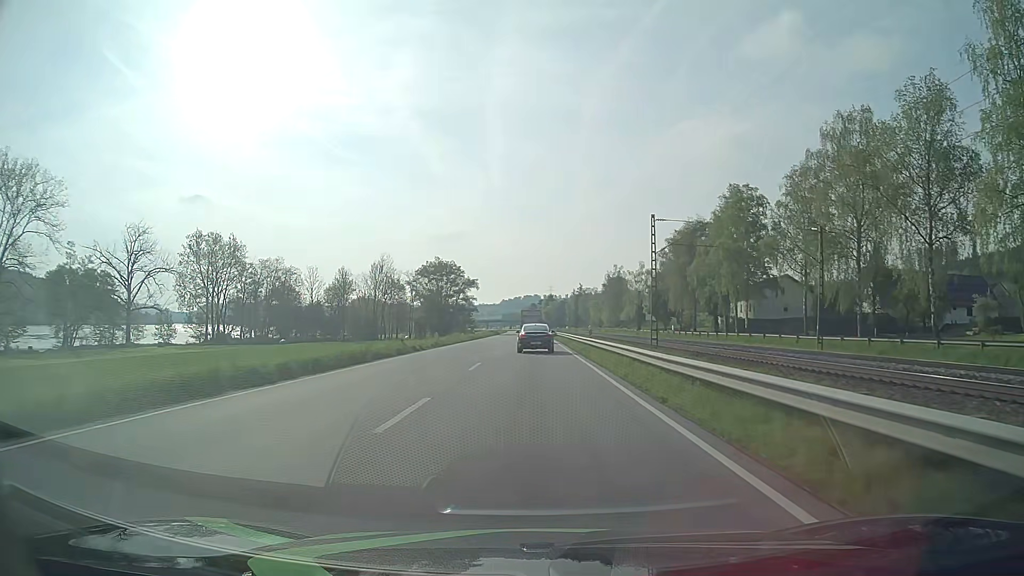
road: primary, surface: asphalt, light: Day
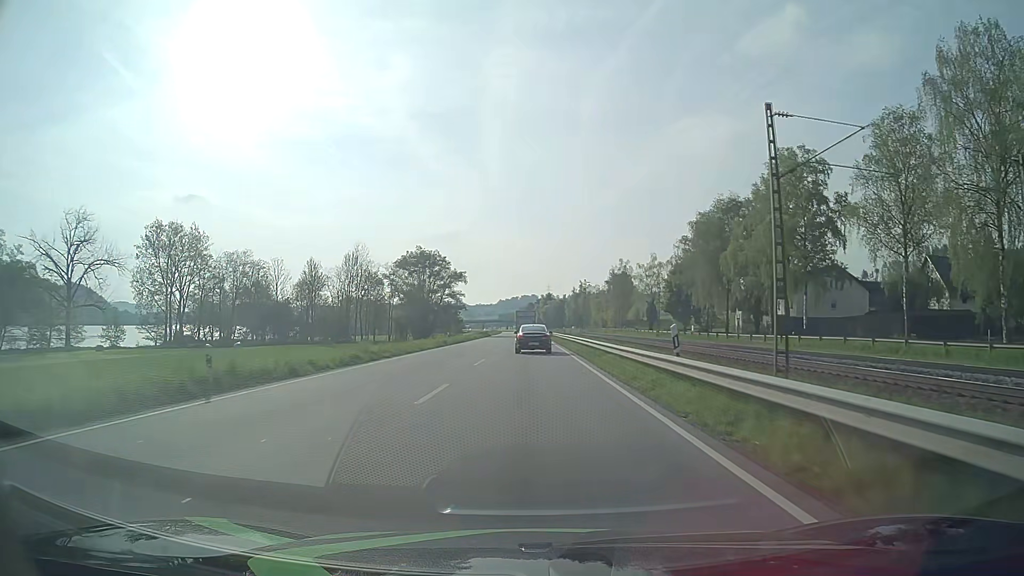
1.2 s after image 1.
(0.0, +20.9) m; 0°
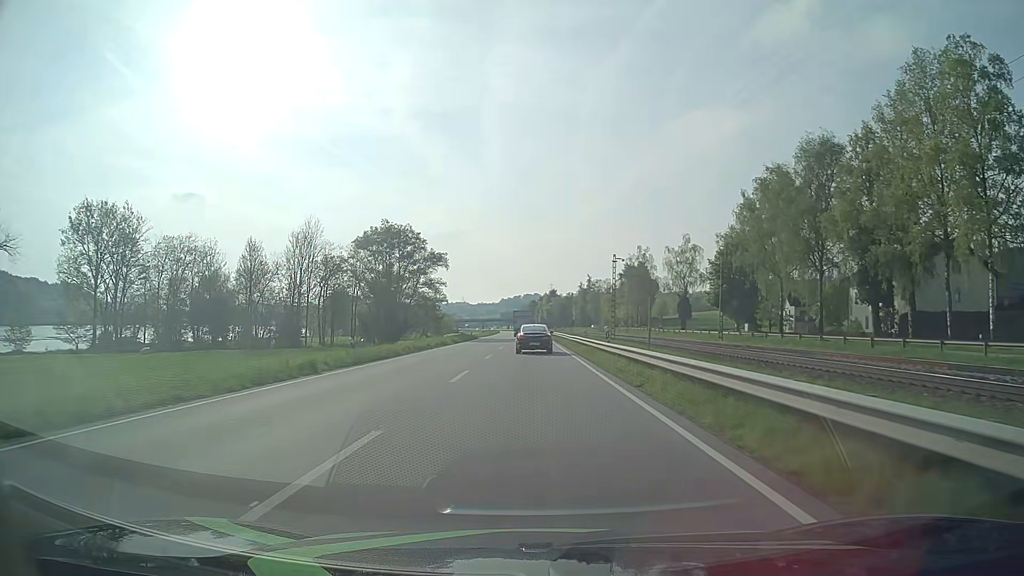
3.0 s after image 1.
(-0.1, +31.6) m; -1°
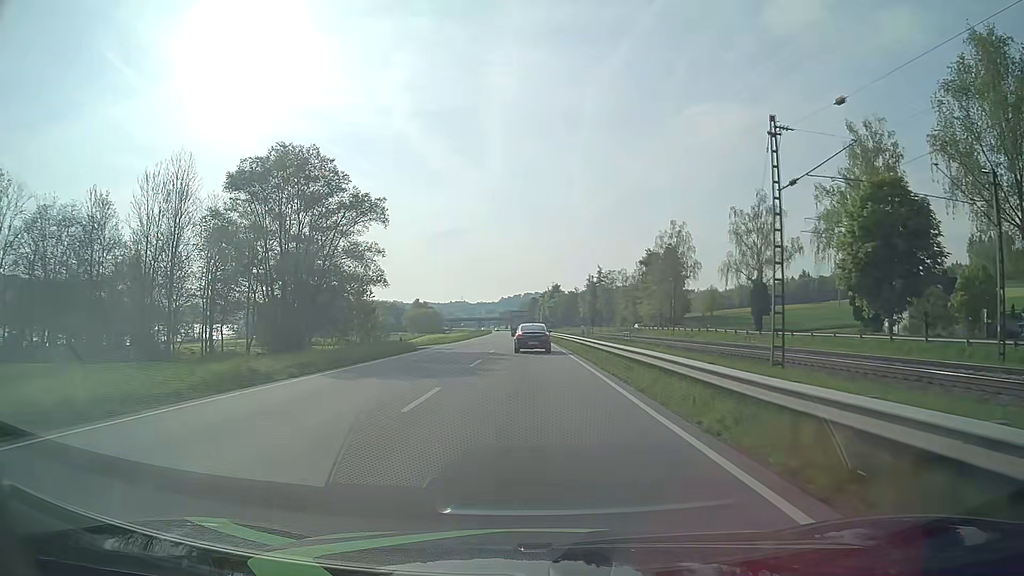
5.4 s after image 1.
(+0.1, +42.3) m; 0°
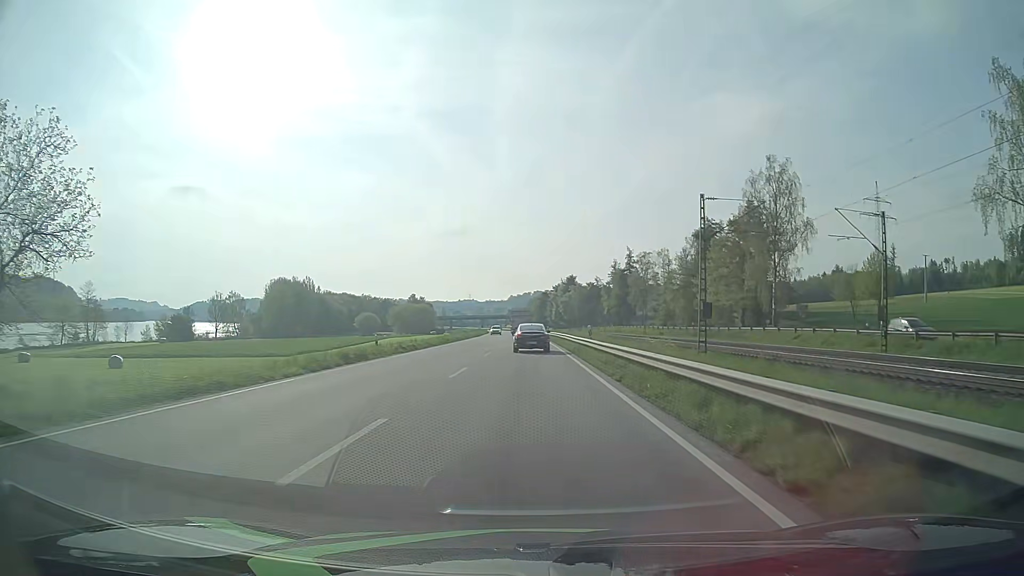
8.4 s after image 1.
(-0.2, +53.5) m; -1°
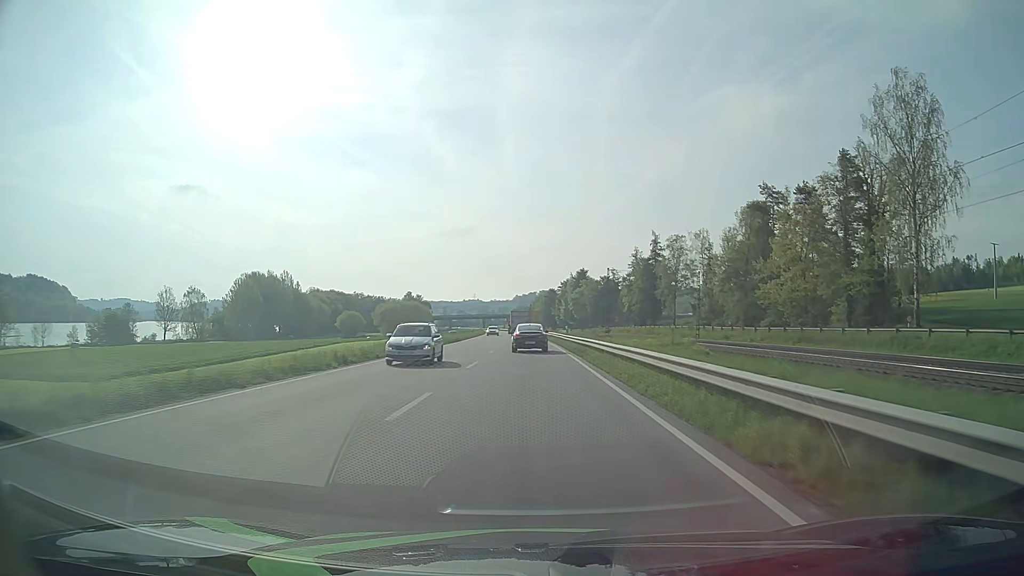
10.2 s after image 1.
(-0.1, +32.5) m; 0°
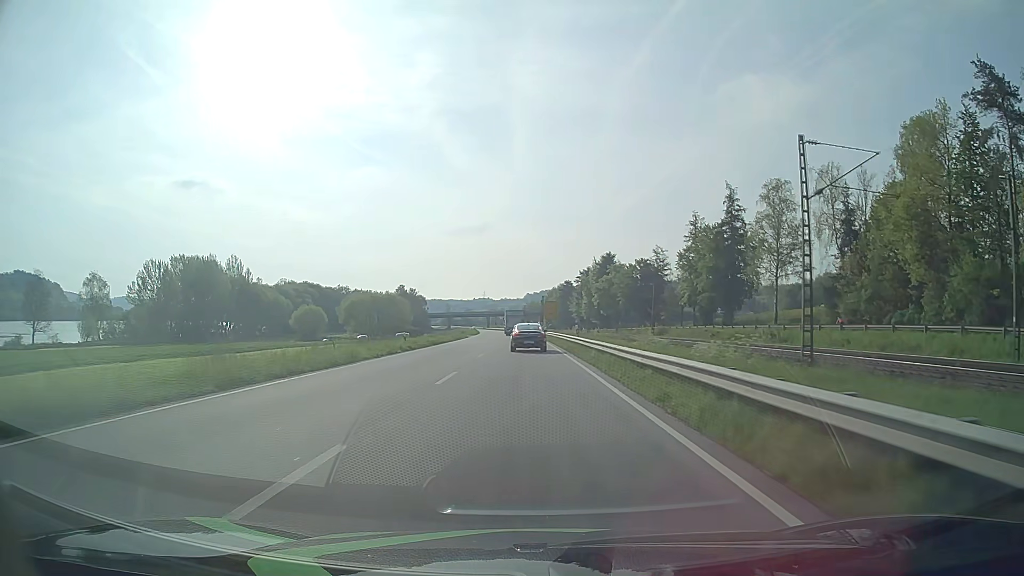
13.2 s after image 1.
(-0.4, +54.7) m; -1°
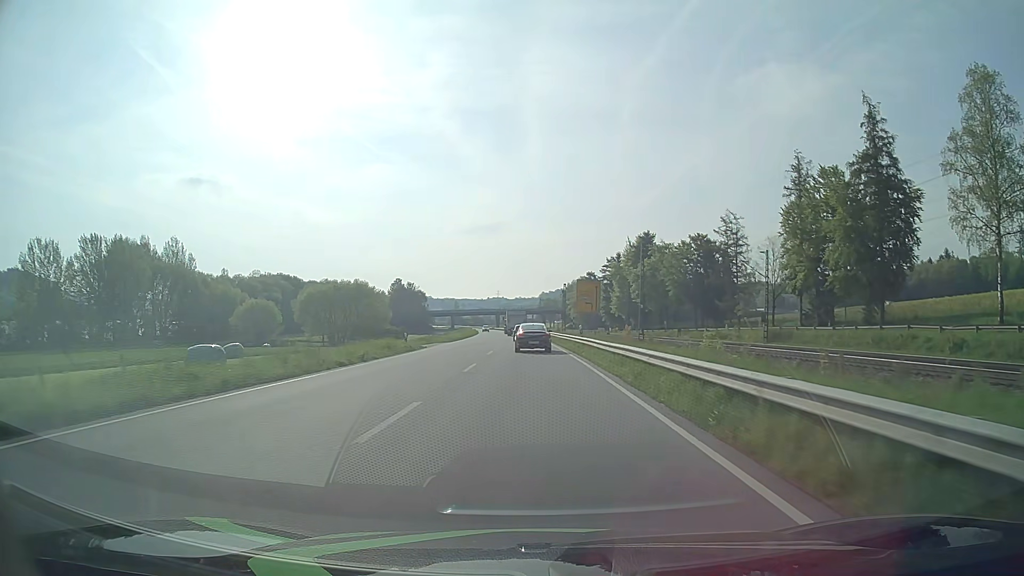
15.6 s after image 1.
(-0.3, +44.2) m; -1°
(0, +10) (0, +20) (0, +30) (0, +40) (0, +50) (-1, +60) (-1, +70) (-1, +80) (-2, +90) (-2, +100) m
